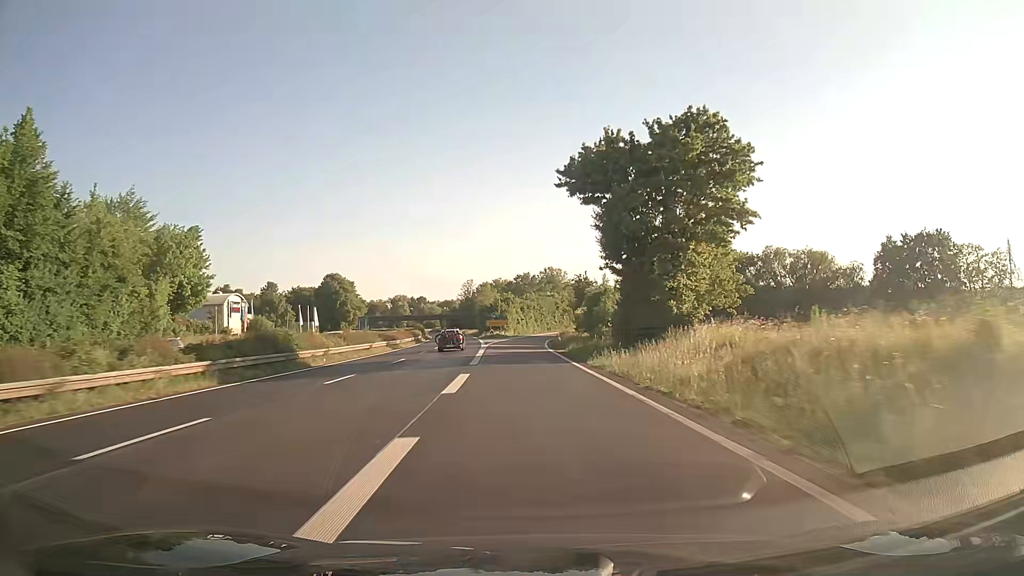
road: trunk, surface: asphalt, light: Day
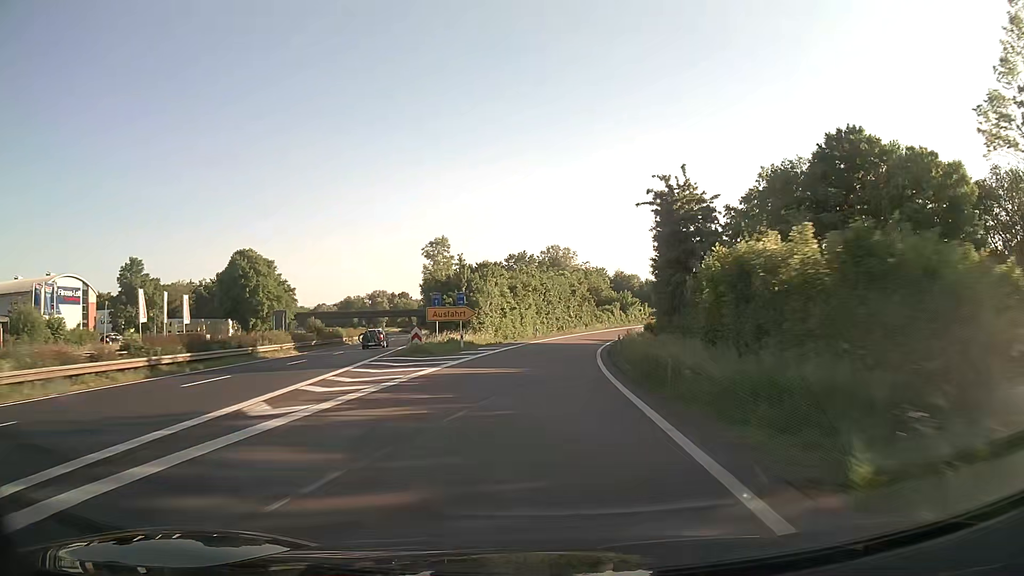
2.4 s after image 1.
(-0.8, +61.7) m; 0°
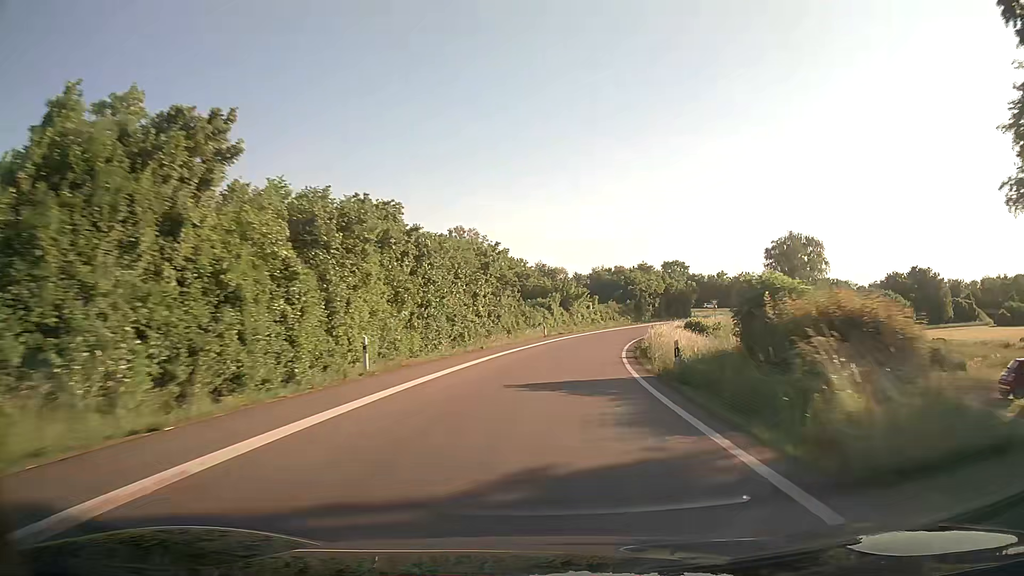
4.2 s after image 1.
(+2.5, +45.0) m; +8°
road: trunk_link
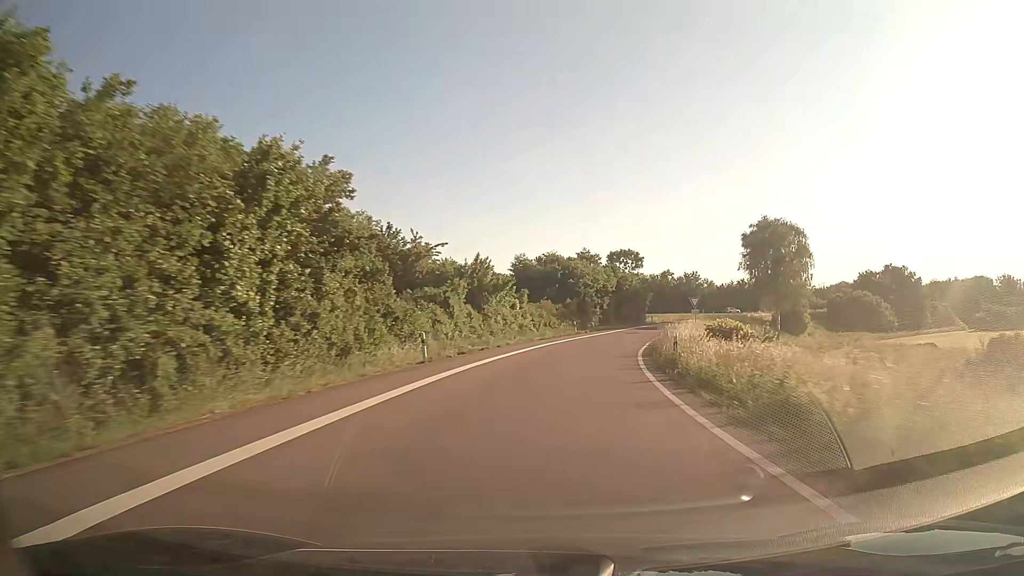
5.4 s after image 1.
(+1.7, +29.7) m; +6°
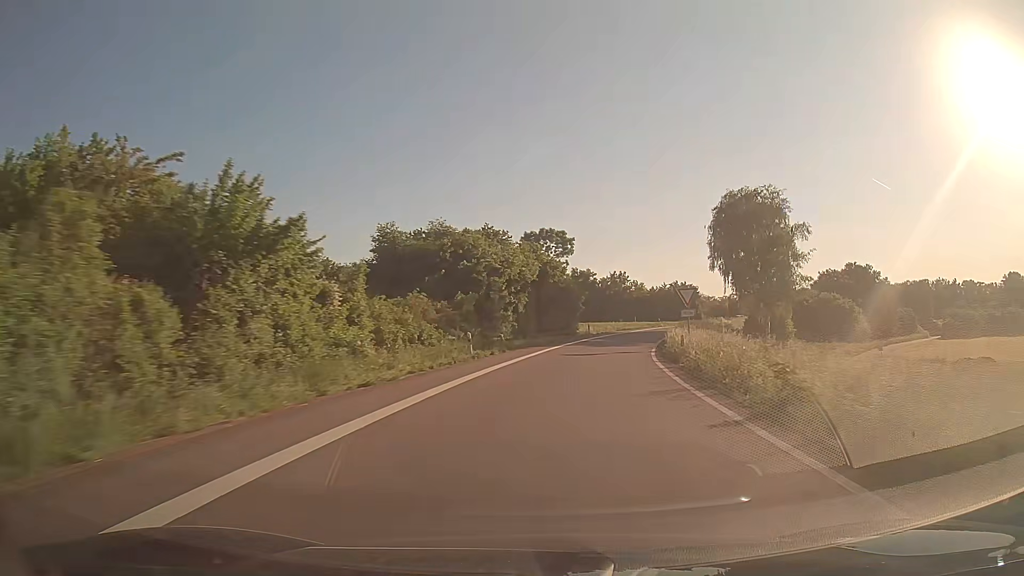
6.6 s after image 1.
(+2.4, +29.6) m; +9°
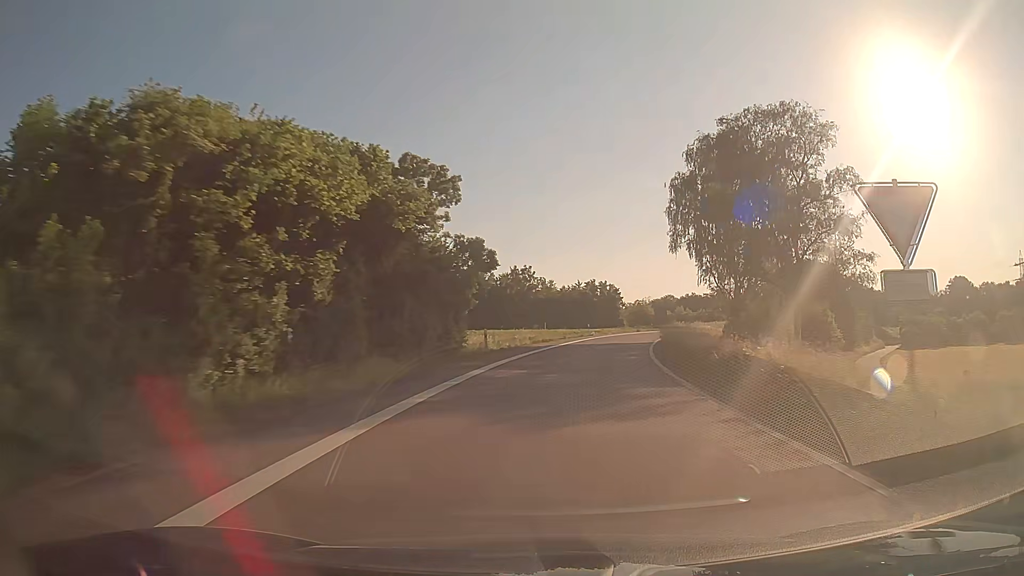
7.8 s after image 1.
(+2.3, +29.2) m; +9°
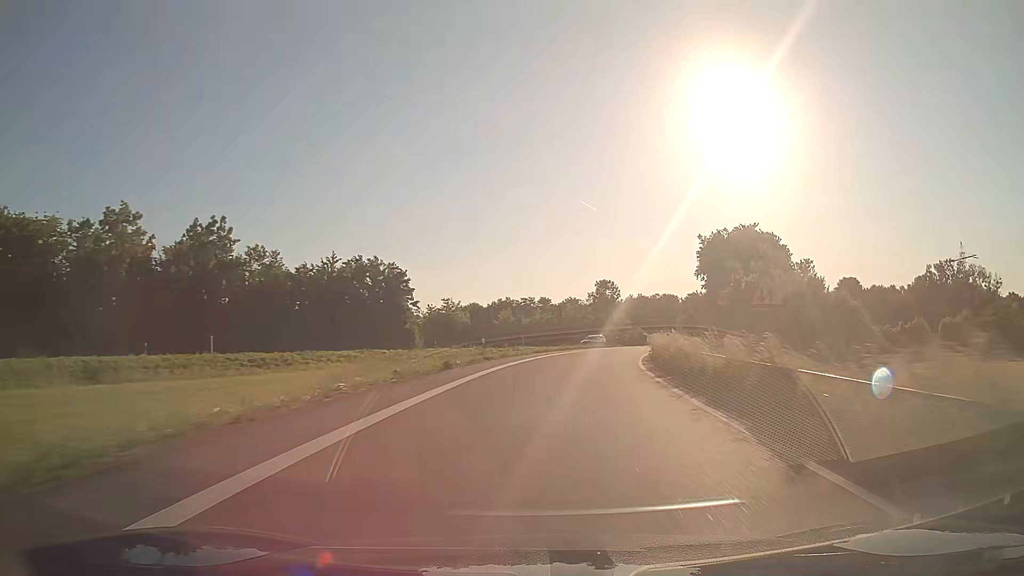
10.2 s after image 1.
(+8.5, +57.1) m; +17°
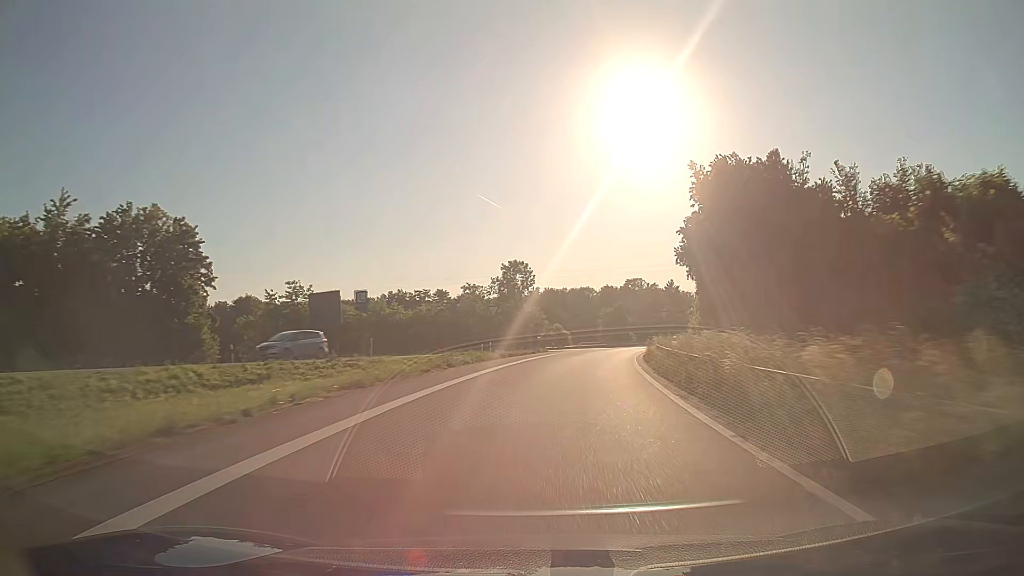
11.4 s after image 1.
(+2.1, +28.5) m; +8°
(0, +10) (+1, +20) (+2, +30) (+4, +40) (+6, +49) (+9, +59) (+12, +69) (+15, +78) (+19, +88) (+22, +97) m
